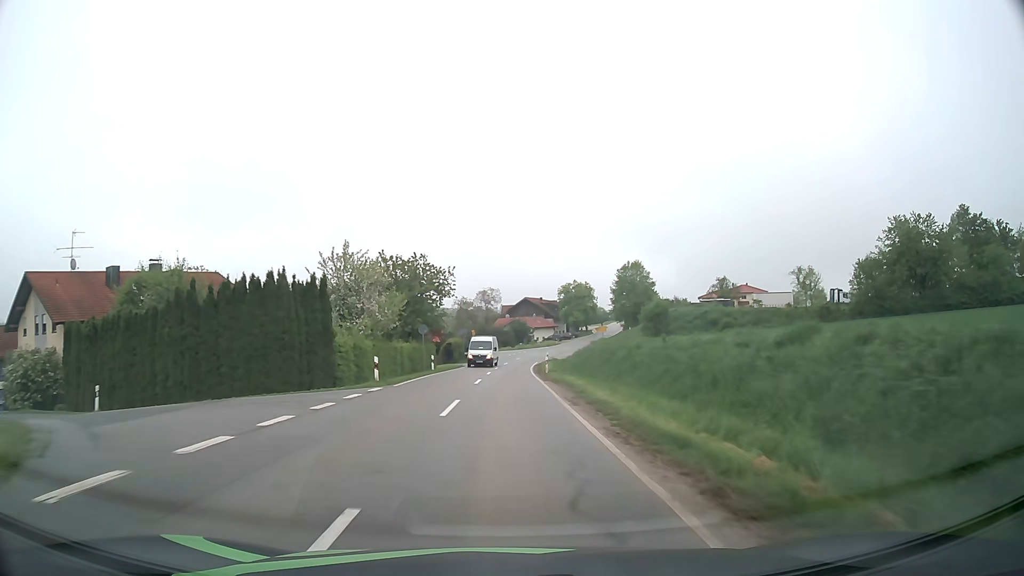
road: tertiary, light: Day
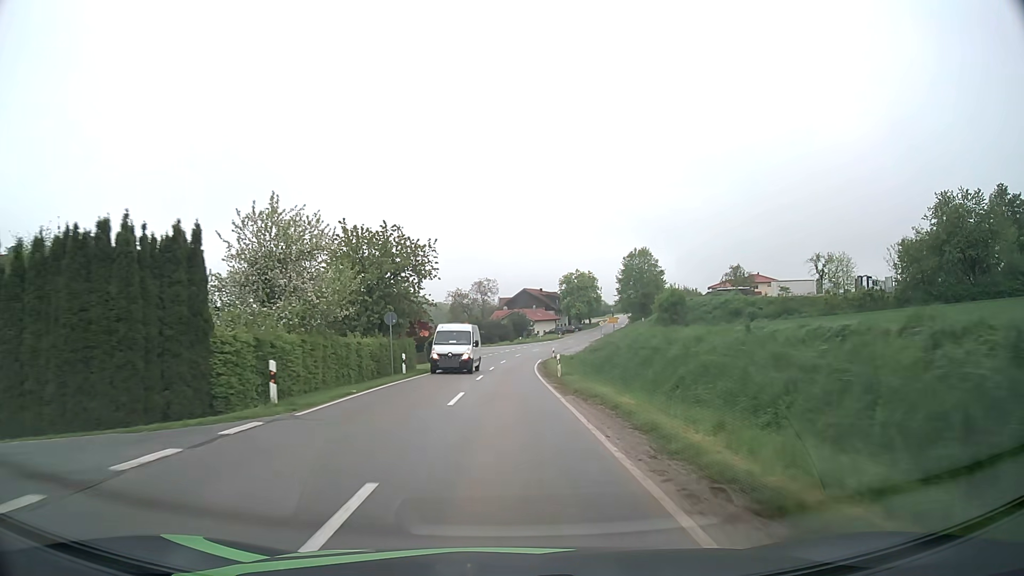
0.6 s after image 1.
(0.0, +10.7) m; 0°
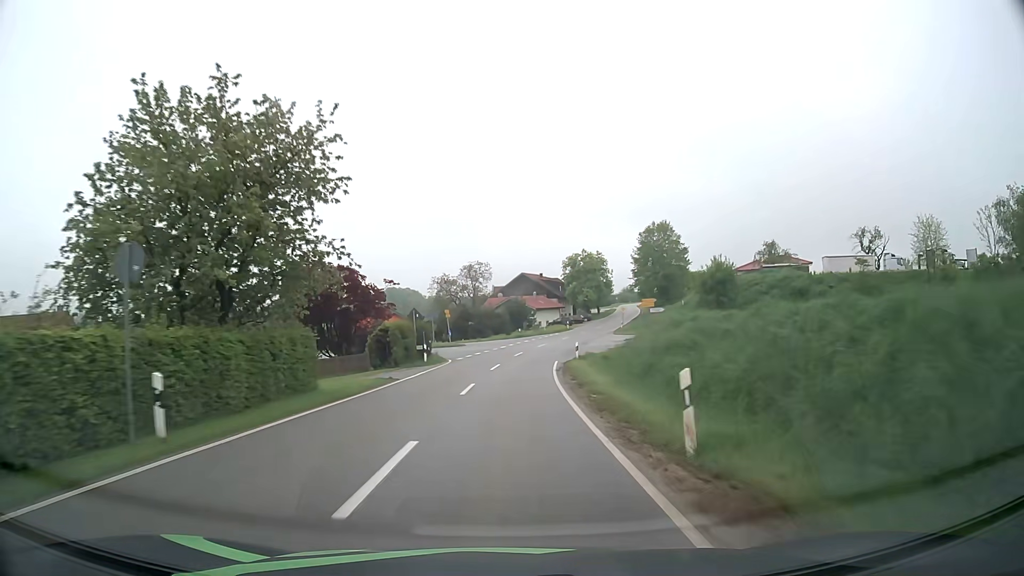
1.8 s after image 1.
(0.0, +21.6) m; 0°
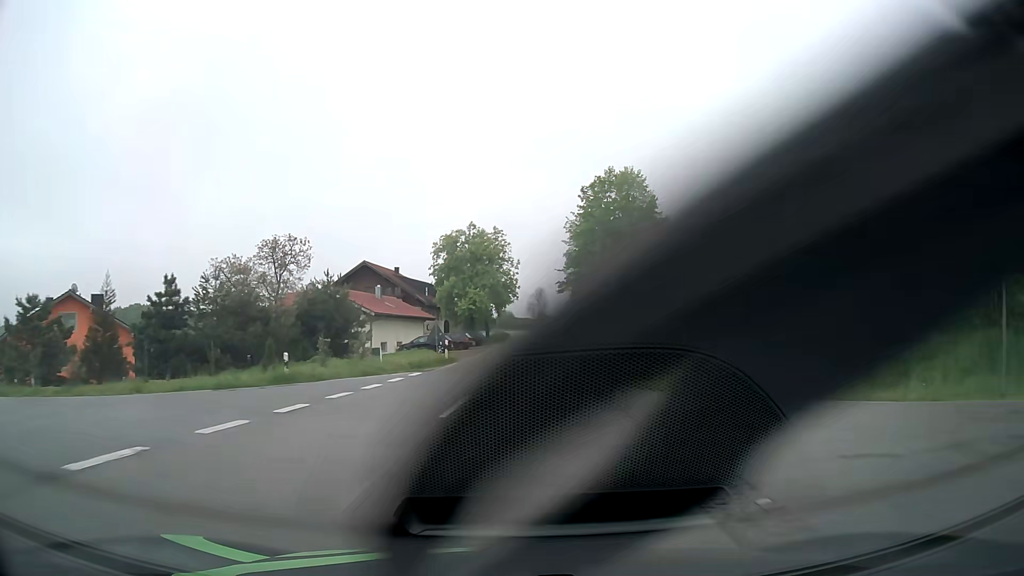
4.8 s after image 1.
(+3.4, +53.6) m; +11°
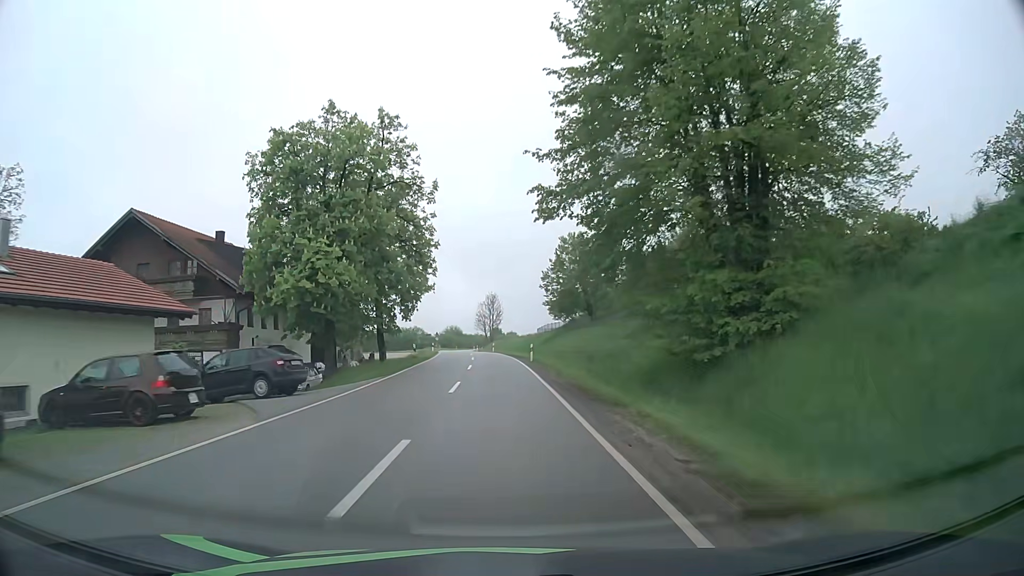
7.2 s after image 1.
(+2.6, +42.3) m; +4°
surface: asphalt
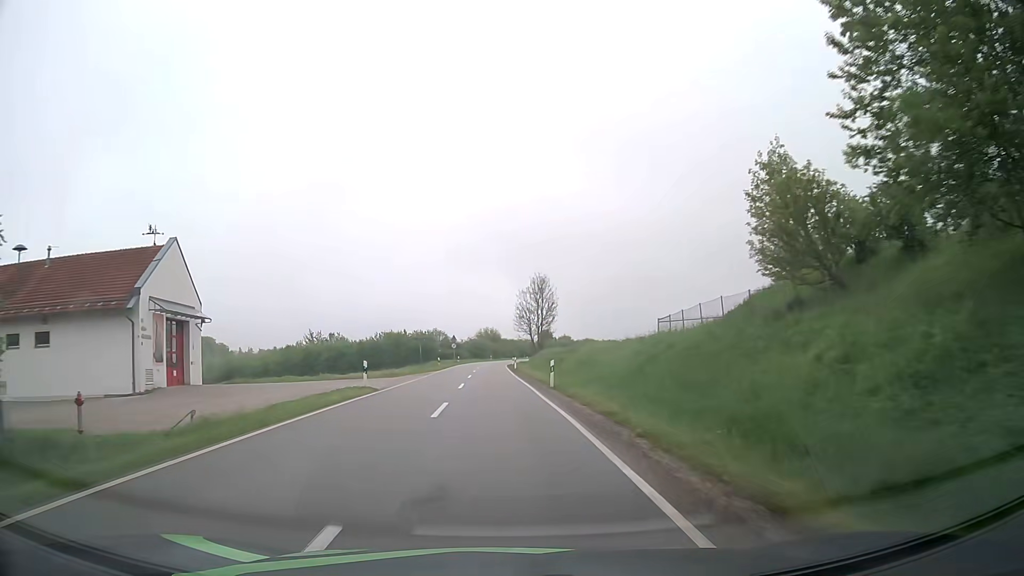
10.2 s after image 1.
(-1.2, +52.6) m; -4°
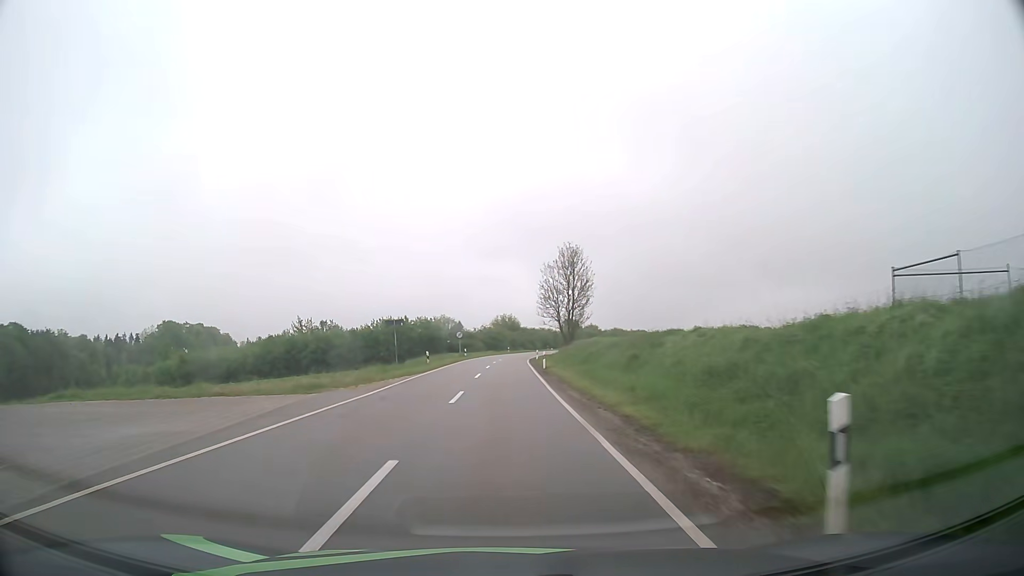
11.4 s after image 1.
(-0.4, +21.2) m; -2°
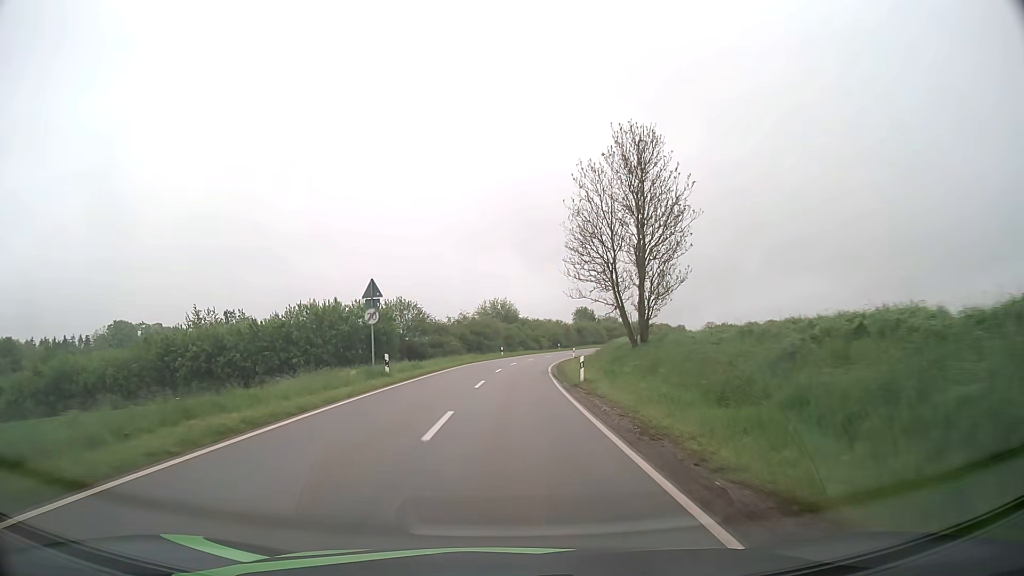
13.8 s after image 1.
(+0.1, +43.0) m; +1°
(0, +10) (0, +20) (0, +30) (+1, +40) (+2, +50) (+3, +60) (+5, +70) (+7, +79) (+10, +89) (+14, +98) m
